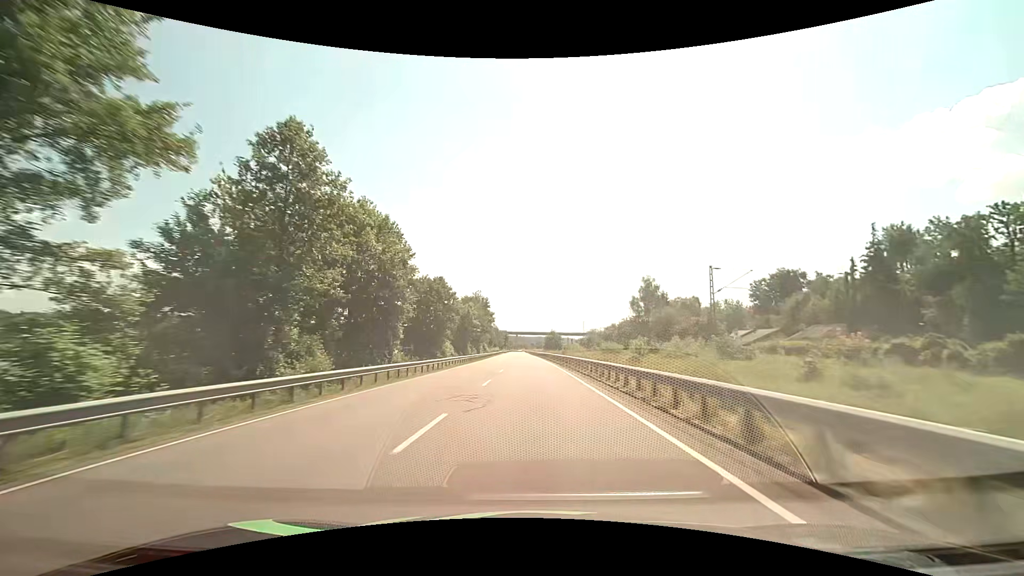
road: primary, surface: asphalt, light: Day
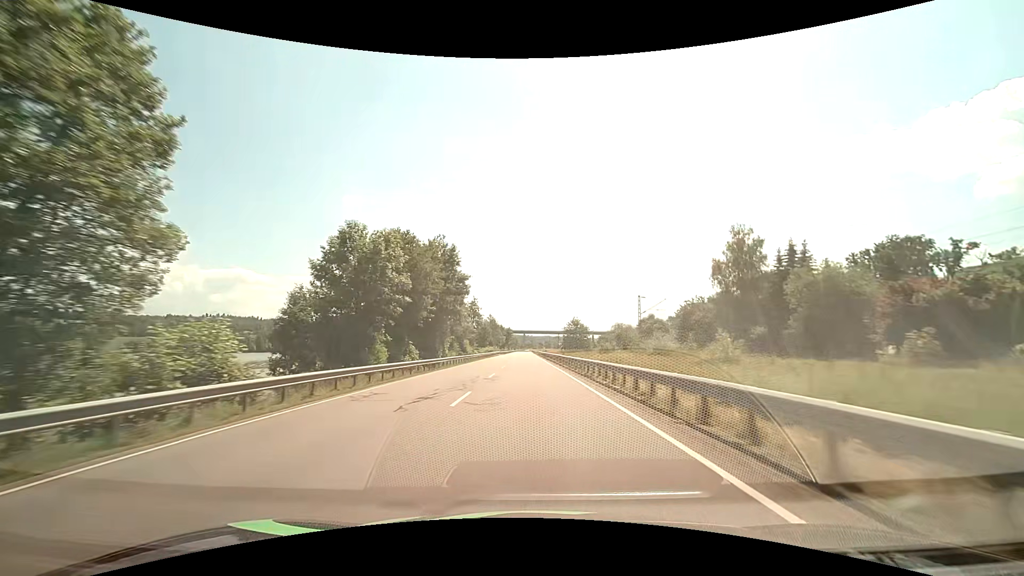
(-0.4, +54.7) m; -1°
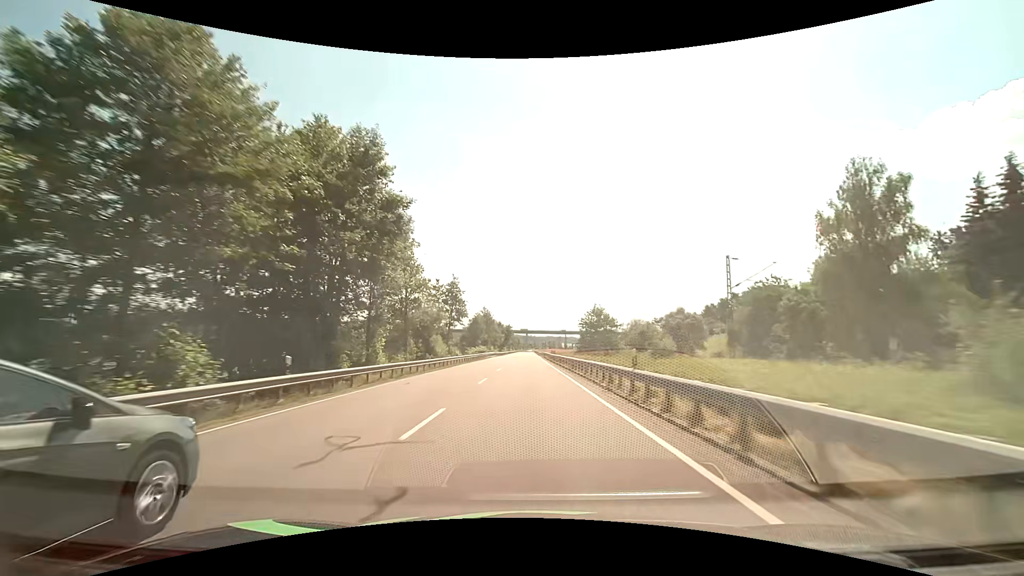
(-0.2, +28.3) m; 0°
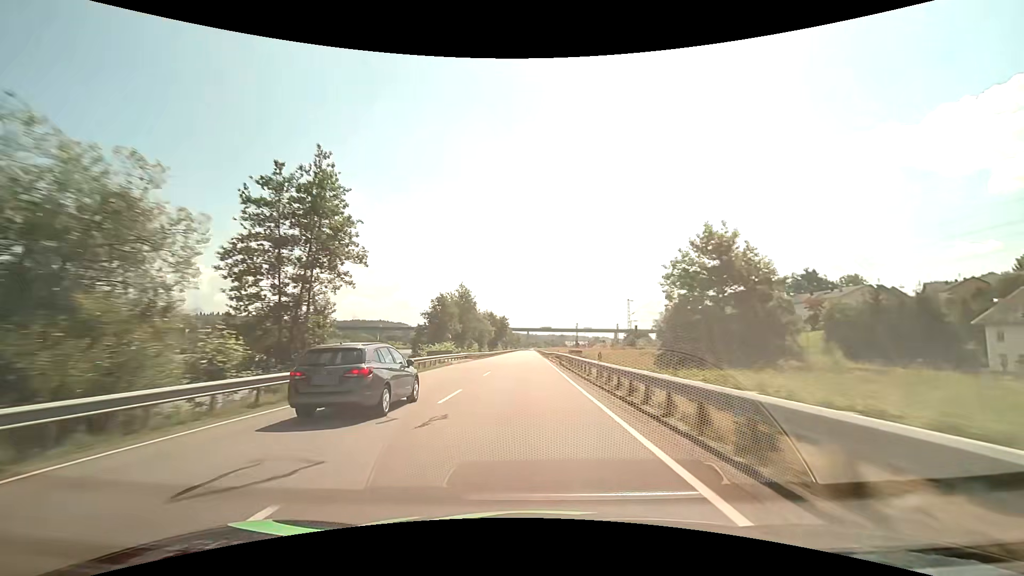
(-0.1, +43.2) m; 0°
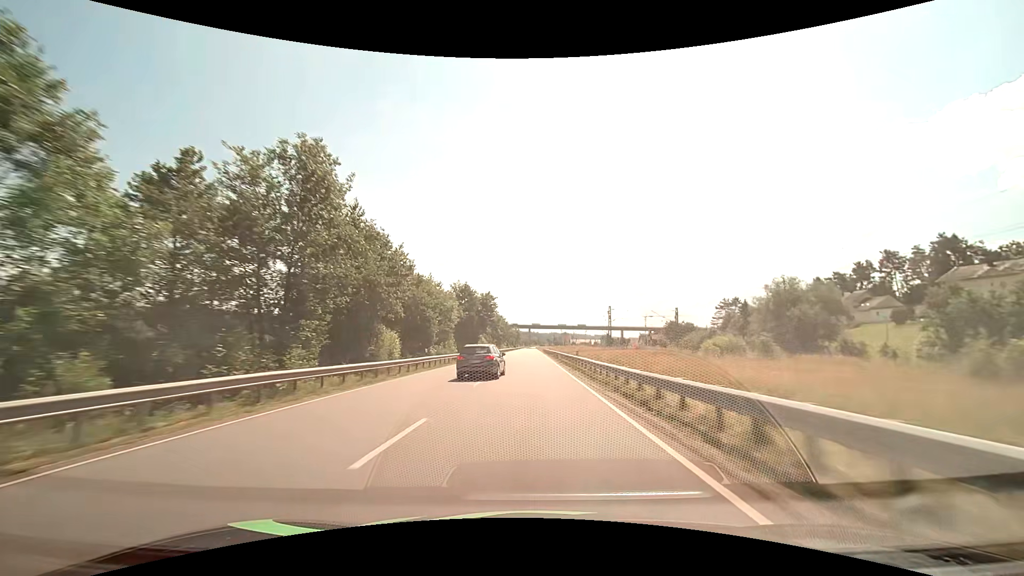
(-0.4, +58.7) m; 0°
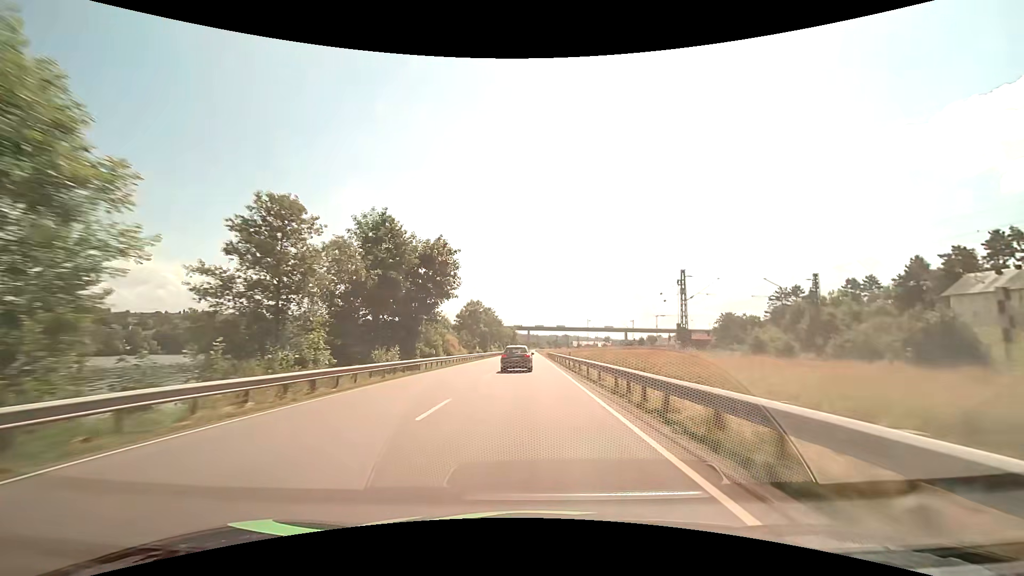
(+0.2, +44.7) m; 0°
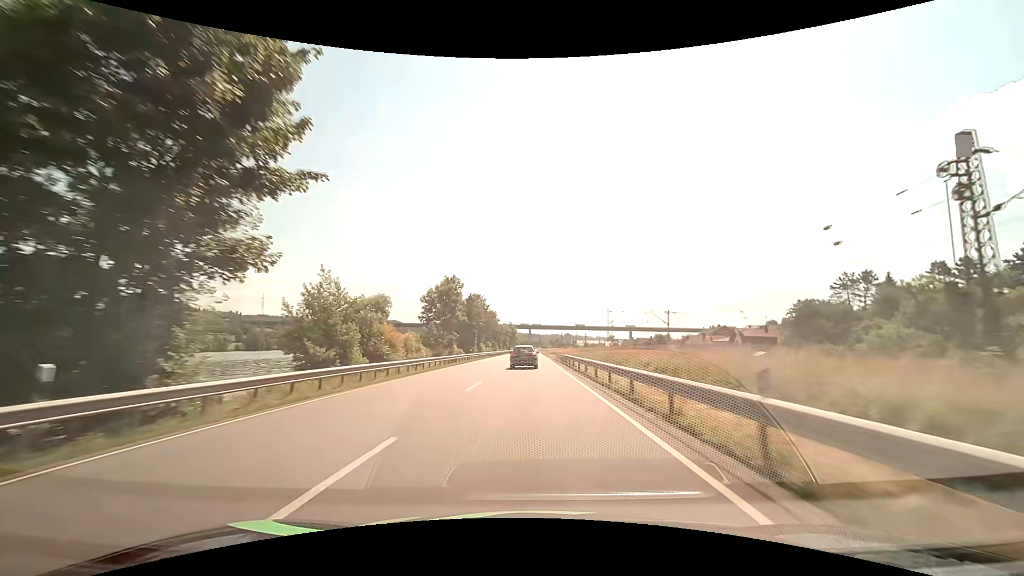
(-0.1, +30.0) m; 0°
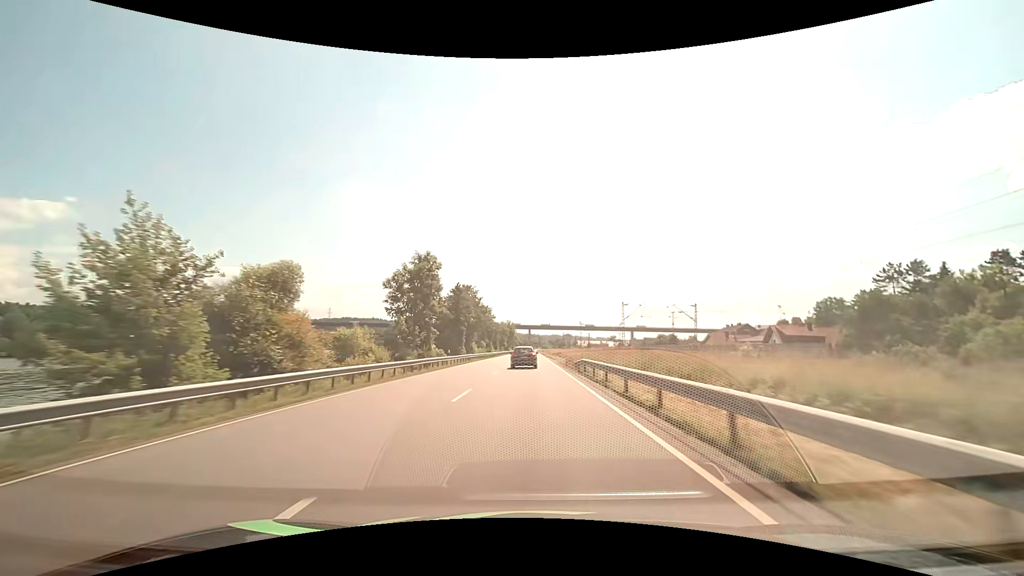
(0.0, +15.1) m; 0°
(0, +10) (0, +20) (0, +30) (0, +40) (0, +50) (0, +60) (0, +70) (0, +80) (0, +90) (0, +100) m
